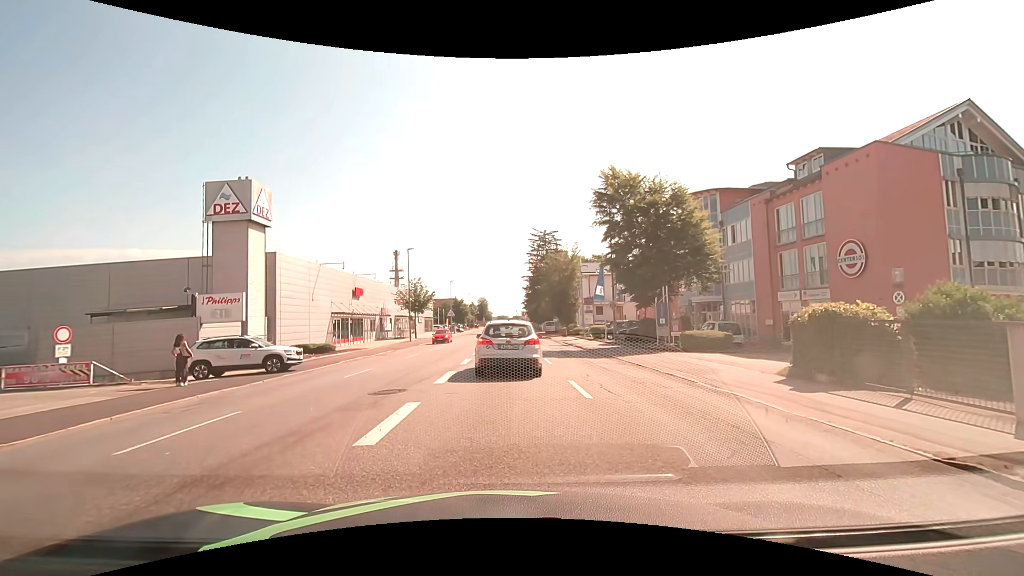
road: tertiary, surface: asphalt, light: Day
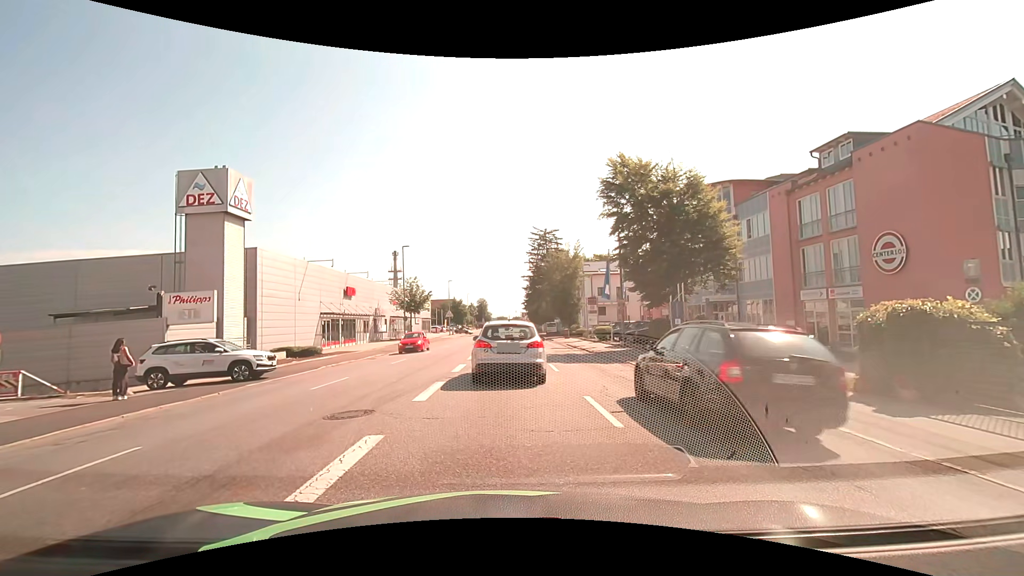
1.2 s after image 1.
(0.0, +2.5) m; +1°
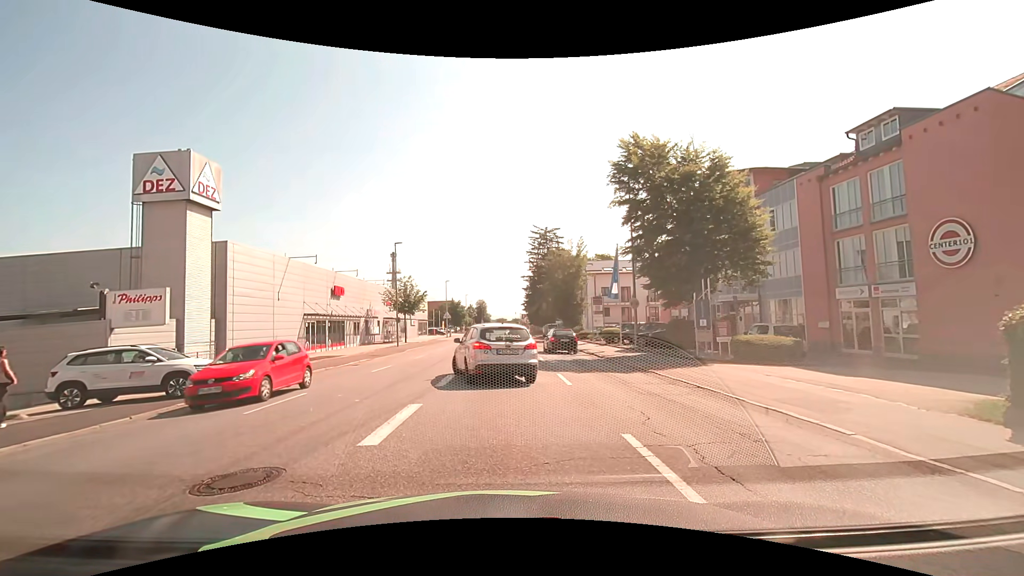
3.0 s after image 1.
(0.0, +3.3) m; 0°
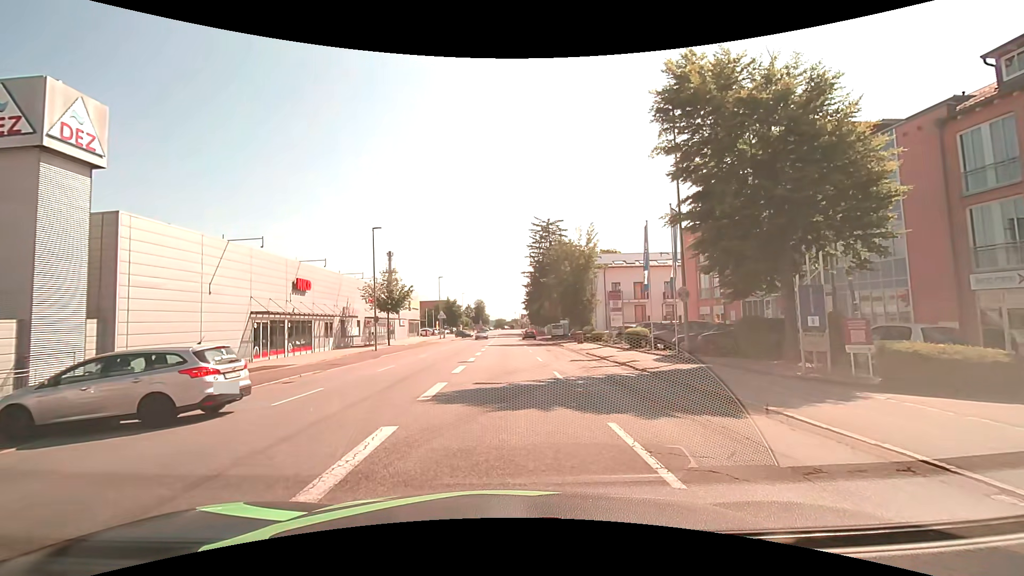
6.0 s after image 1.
(0.0, +8.0) m; 0°
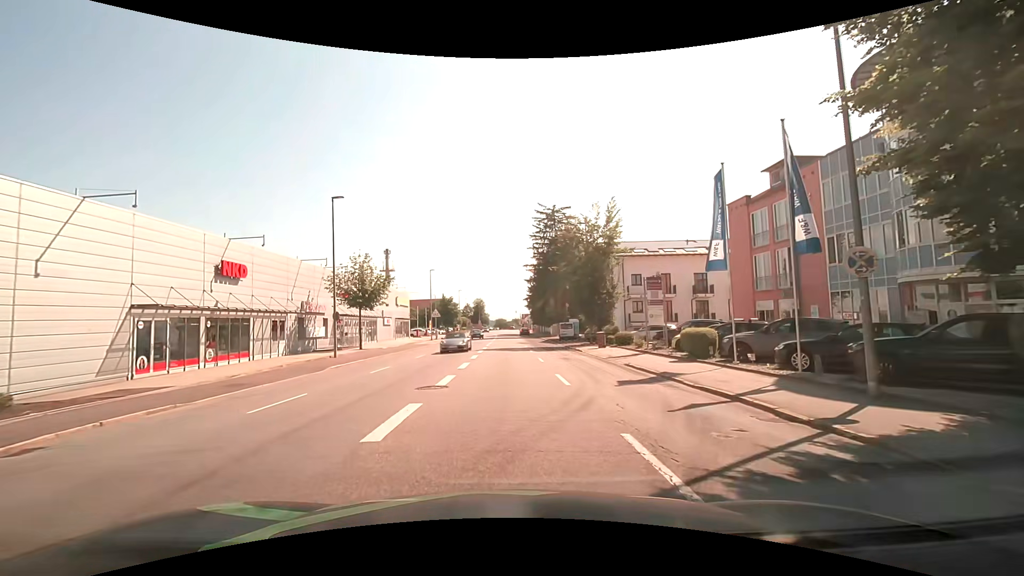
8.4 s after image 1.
(0.0, +10.2) m; 0°
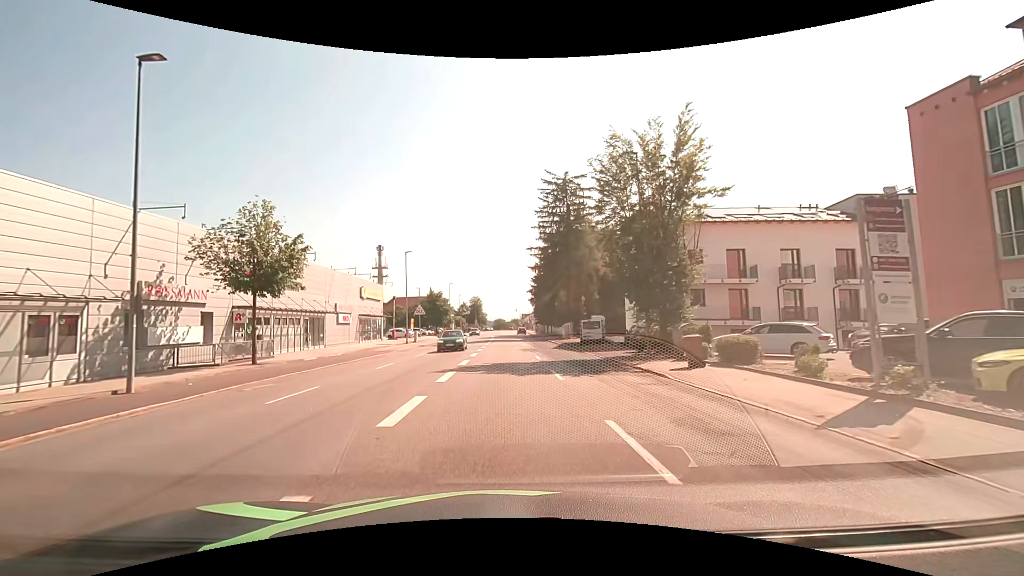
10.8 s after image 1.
(0.0, +17.6) m; -1°
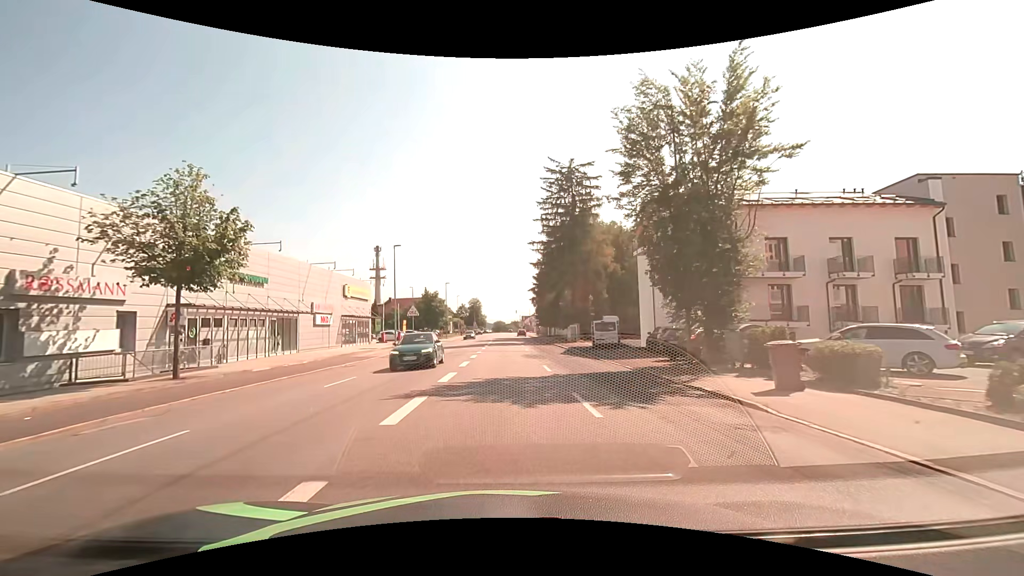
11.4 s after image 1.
(+0.1, +5.7) m; +1°
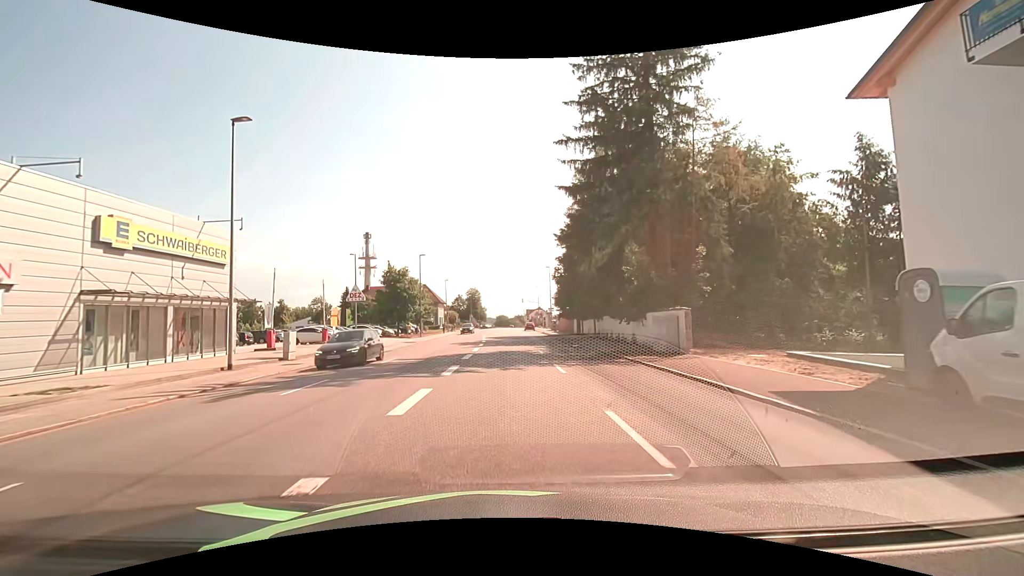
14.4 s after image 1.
(-0.3, +29.9) m; -1°
